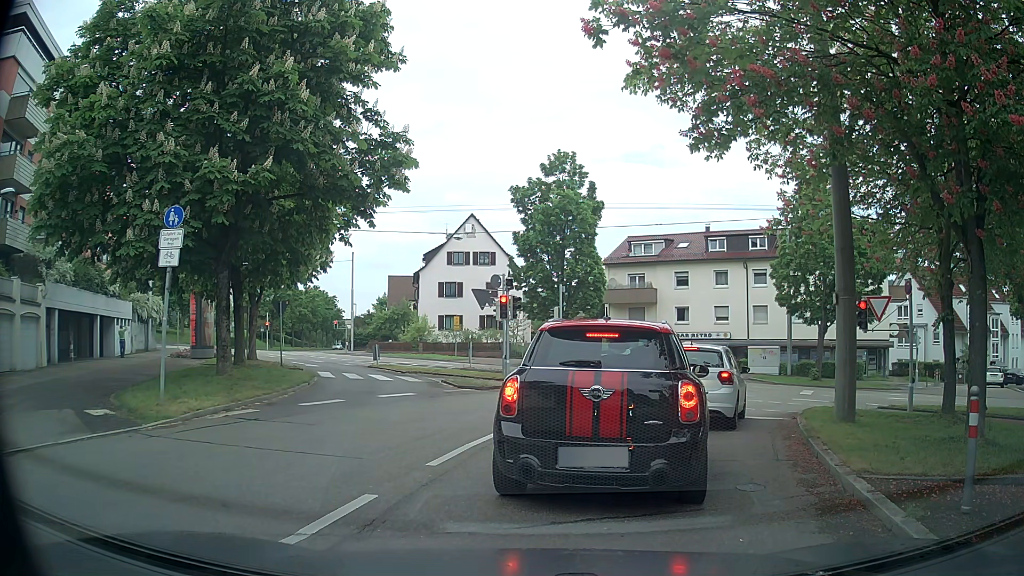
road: secondary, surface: asphalt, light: Day
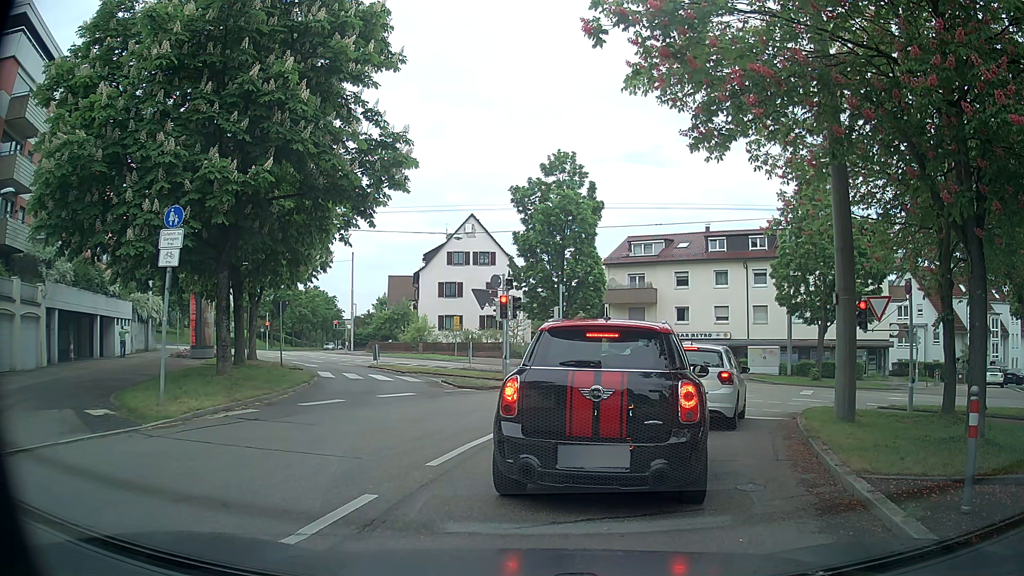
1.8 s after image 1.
(0.0, 0.0) m; 0°
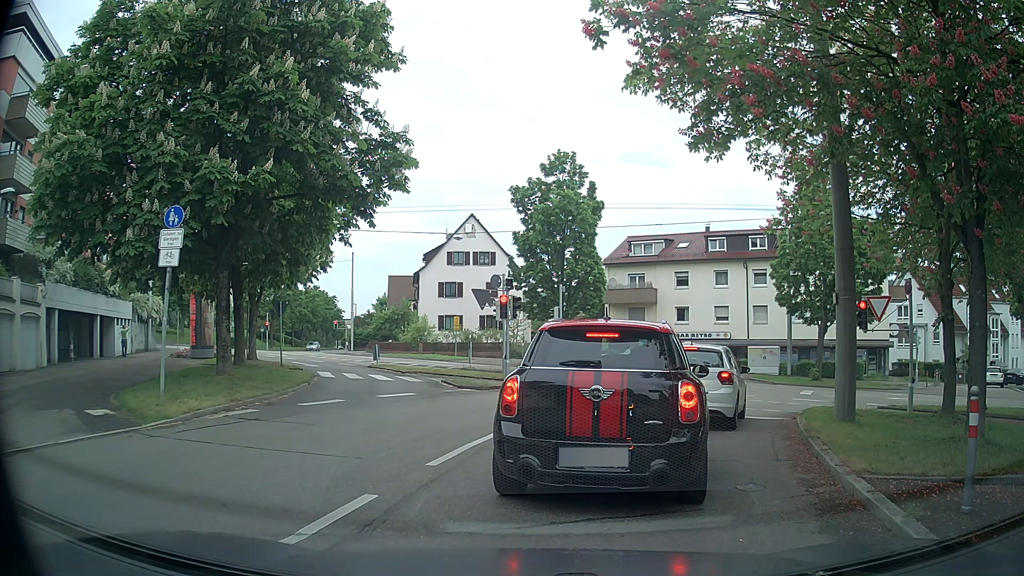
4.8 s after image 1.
(0.0, 0.0) m; 0°
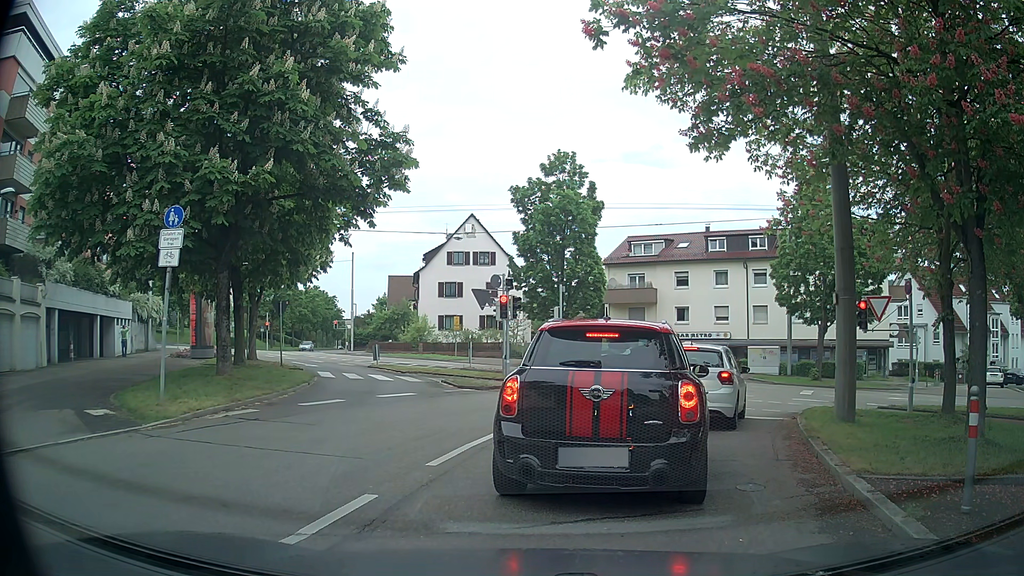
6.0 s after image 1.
(0.0, 0.0) m; 0°
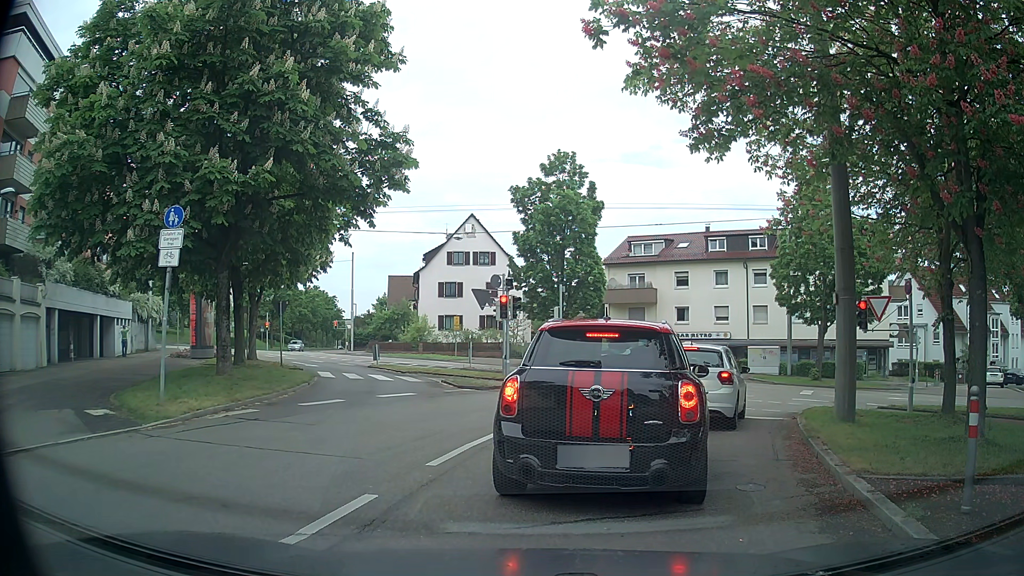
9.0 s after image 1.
(0.0, 0.0) m; 0°
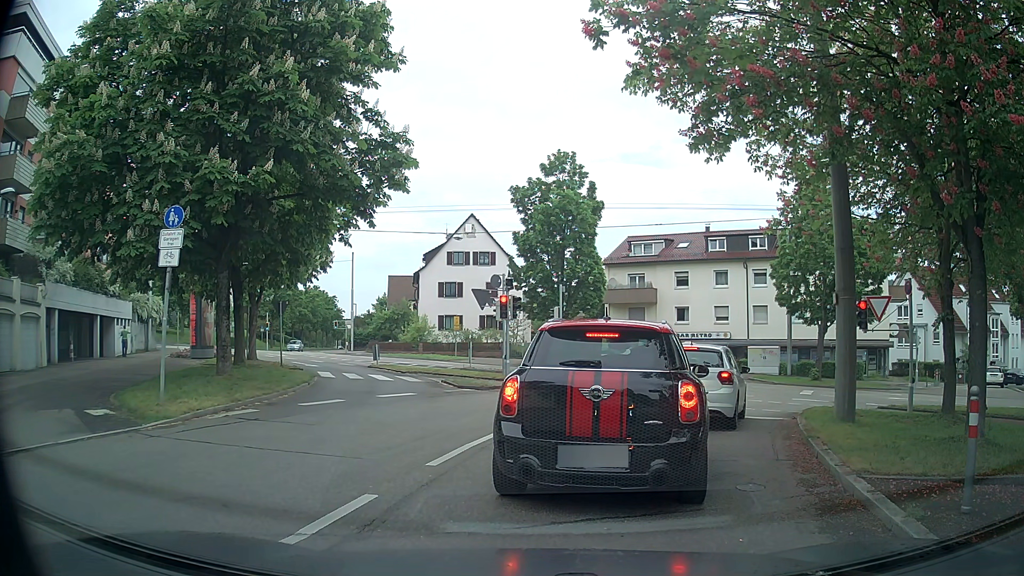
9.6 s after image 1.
(0.0, 0.0) m; 0°
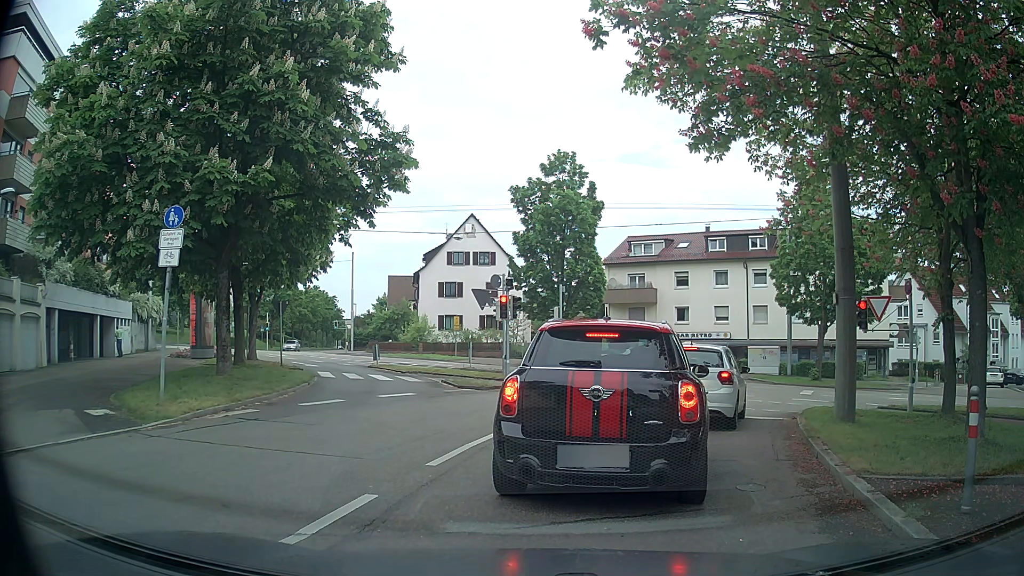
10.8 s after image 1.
(0.0, 0.0) m; 0°
